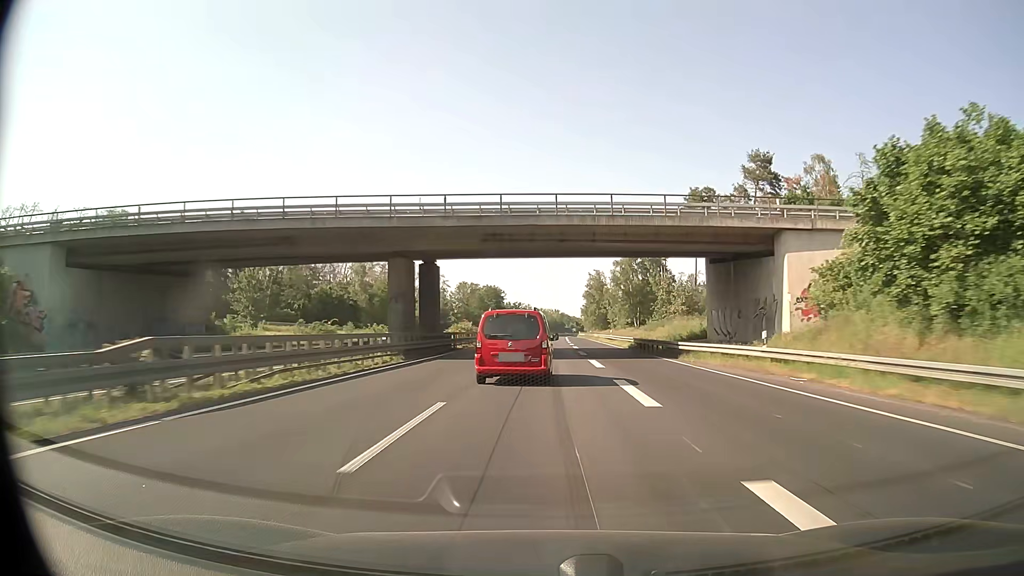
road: trunk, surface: asphalt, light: Day
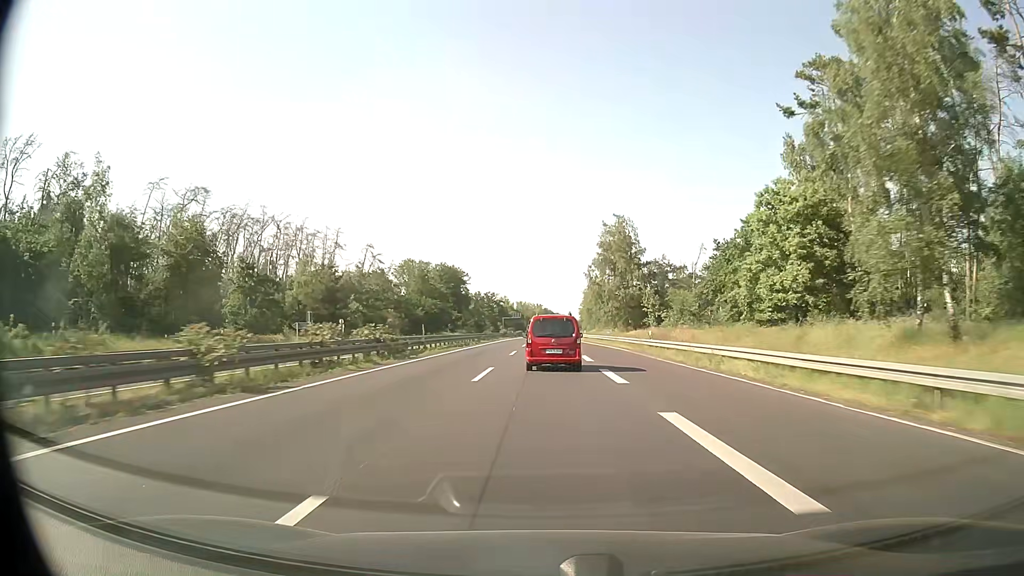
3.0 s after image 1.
(+0.6, +79.2) m; +1°
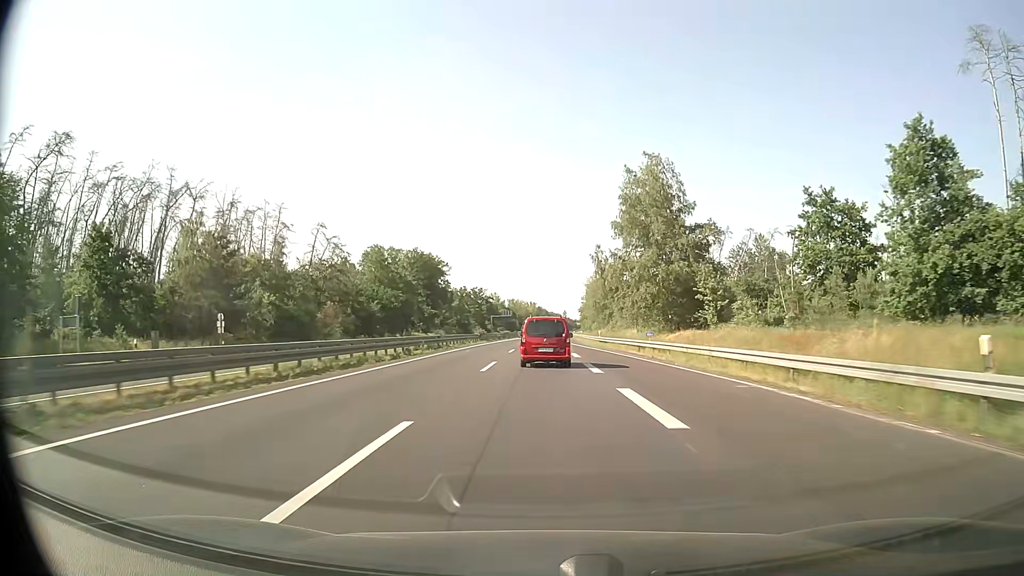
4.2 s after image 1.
(+0.2, +31.7) m; 0°
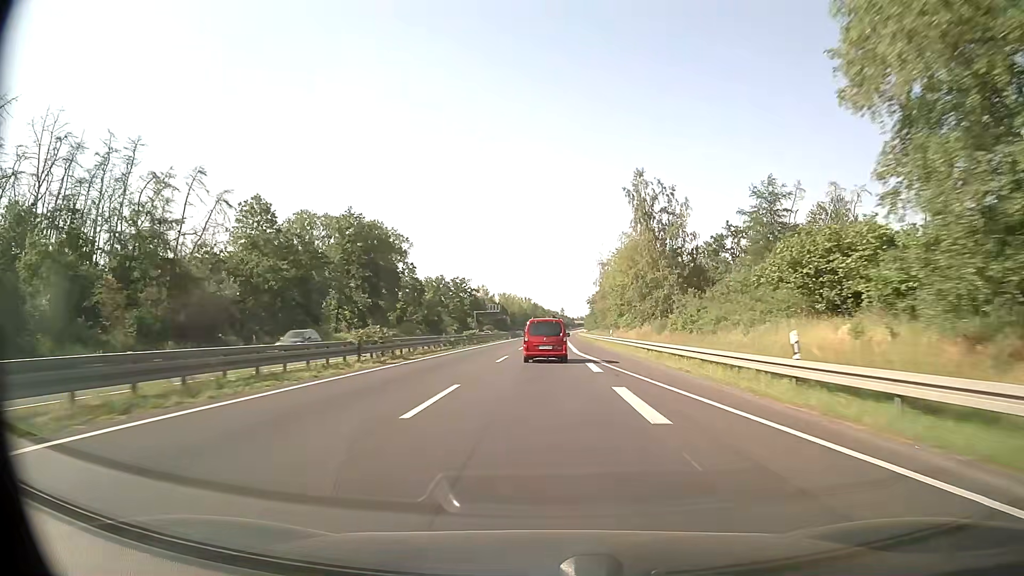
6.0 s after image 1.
(+0.2, +47.6) m; 0°
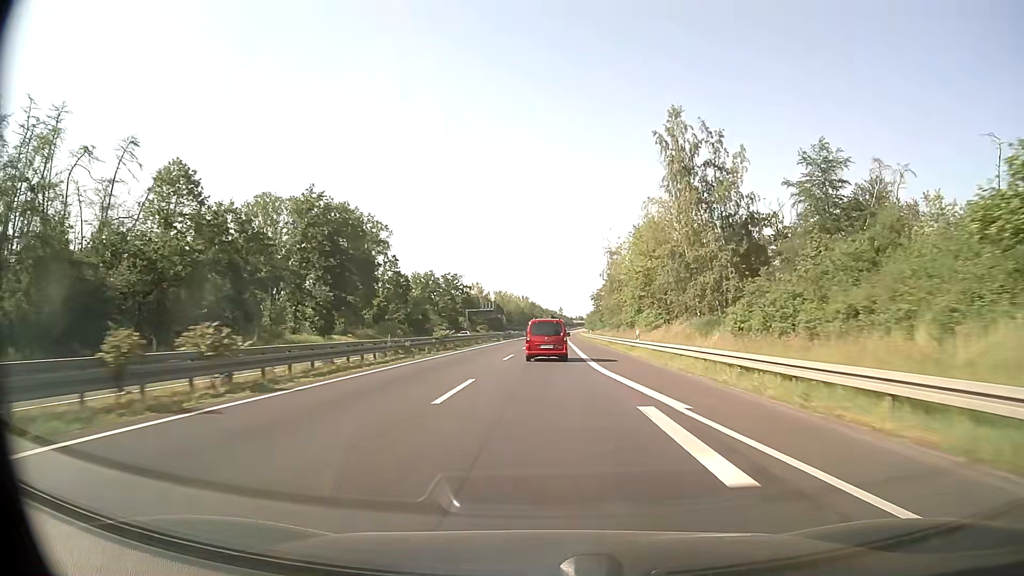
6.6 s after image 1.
(+0.1, +15.8) m; 0°
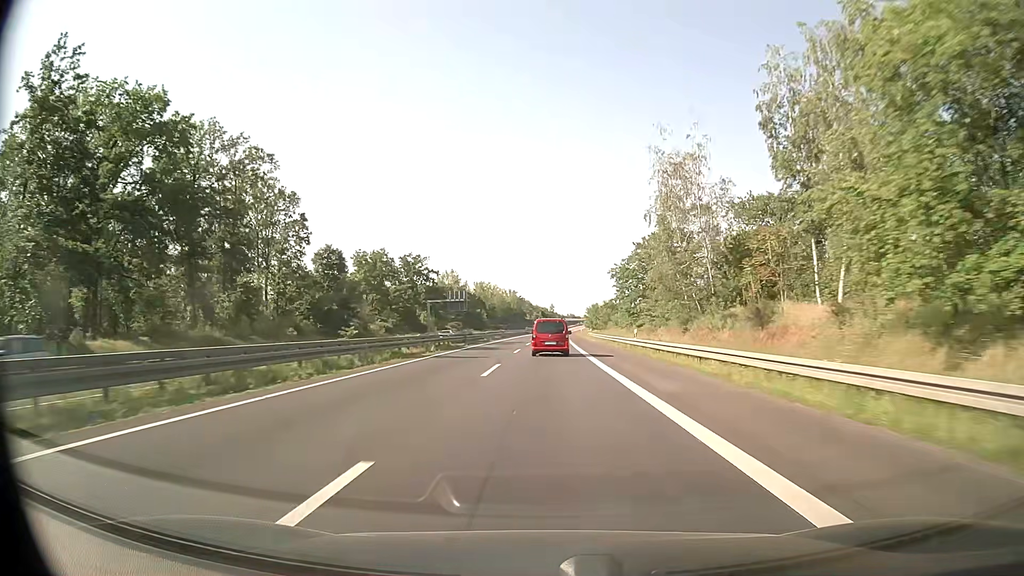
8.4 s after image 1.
(+0.2, +47.5) m; +1°
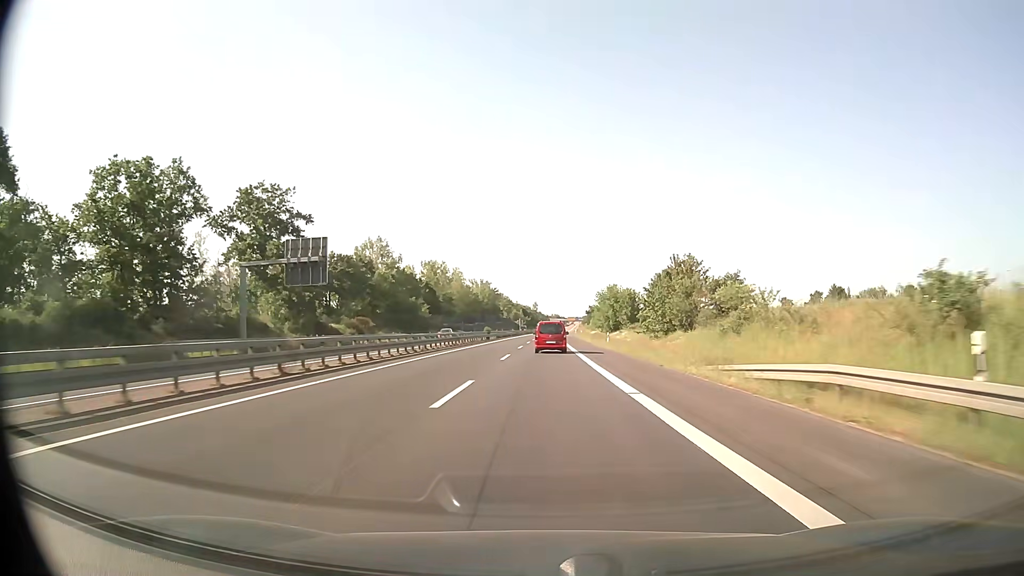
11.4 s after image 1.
(+1.1, +79.3) m; +2°
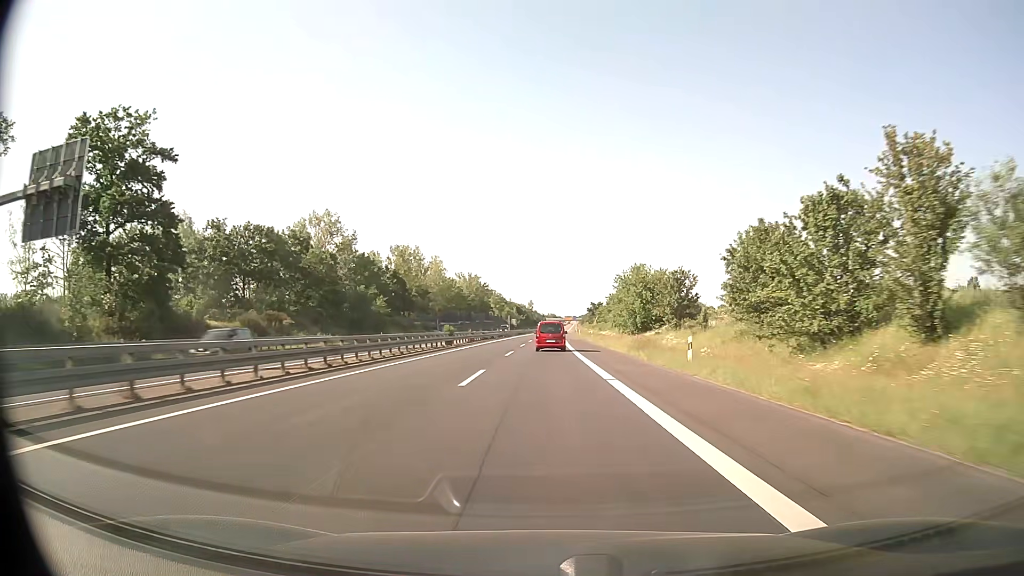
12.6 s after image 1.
(0.0, +31.7) m; 0°
(0, +10) (0, +20) (0, +30) (0, +40) (0, +50) (0, +60) (0, +70) (0, +80) (+1, +90) (+1, +100) m
